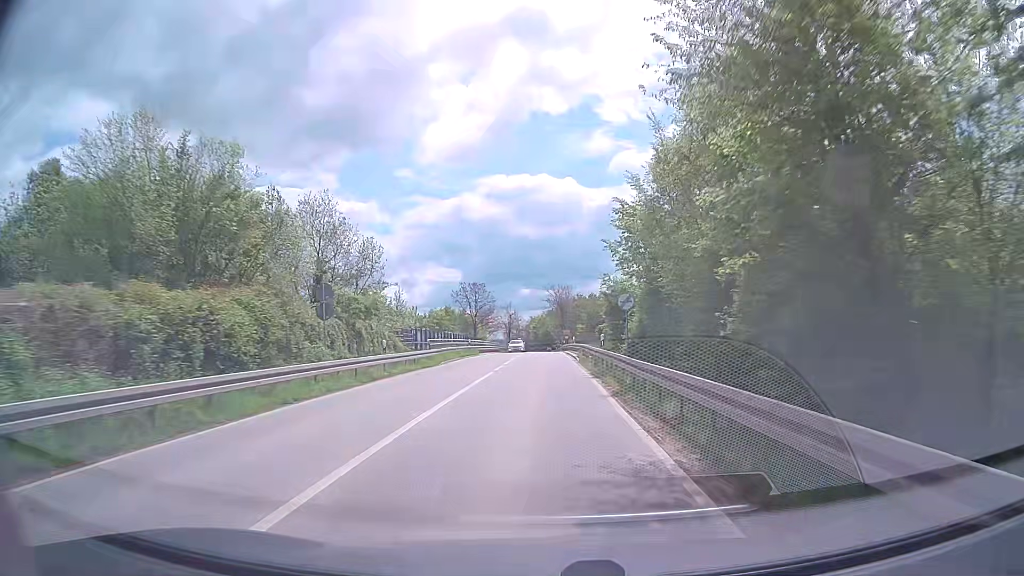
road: tertiary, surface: asphalt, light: Day
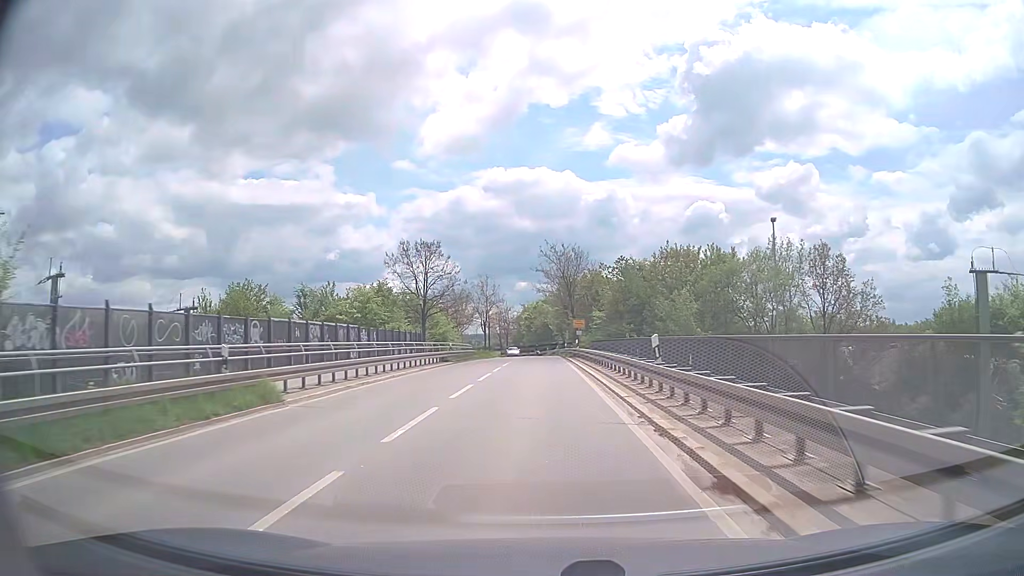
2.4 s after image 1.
(+0.2, +40.9) m; 0°
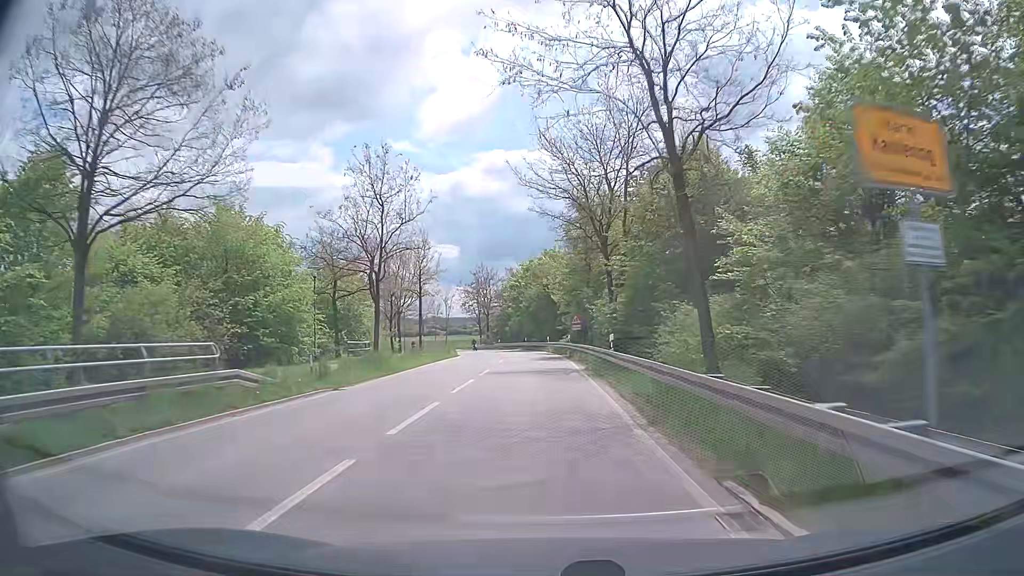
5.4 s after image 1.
(-0.1, +47.0) m; 0°
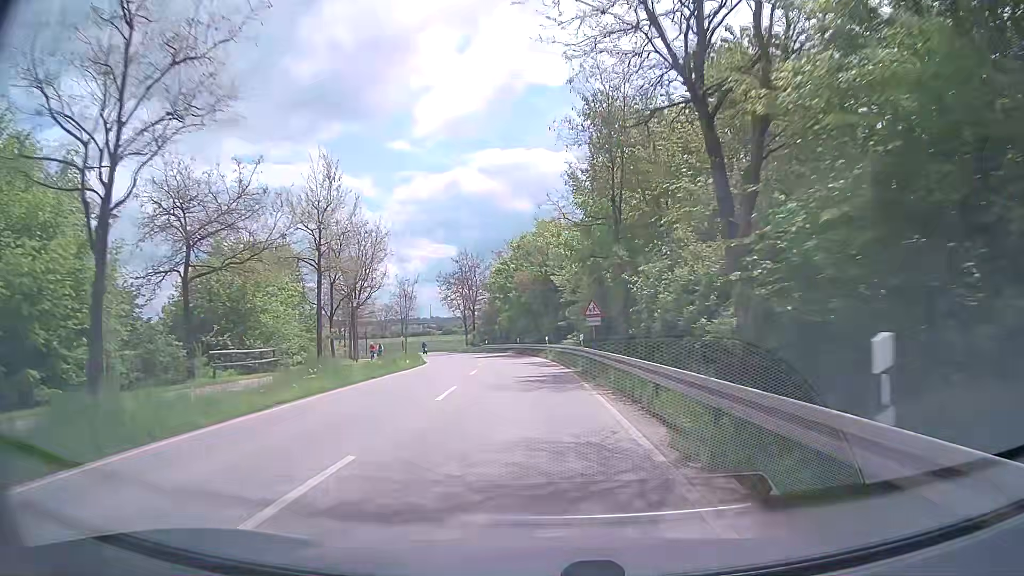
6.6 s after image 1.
(+0.1, +17.6) m; 0°
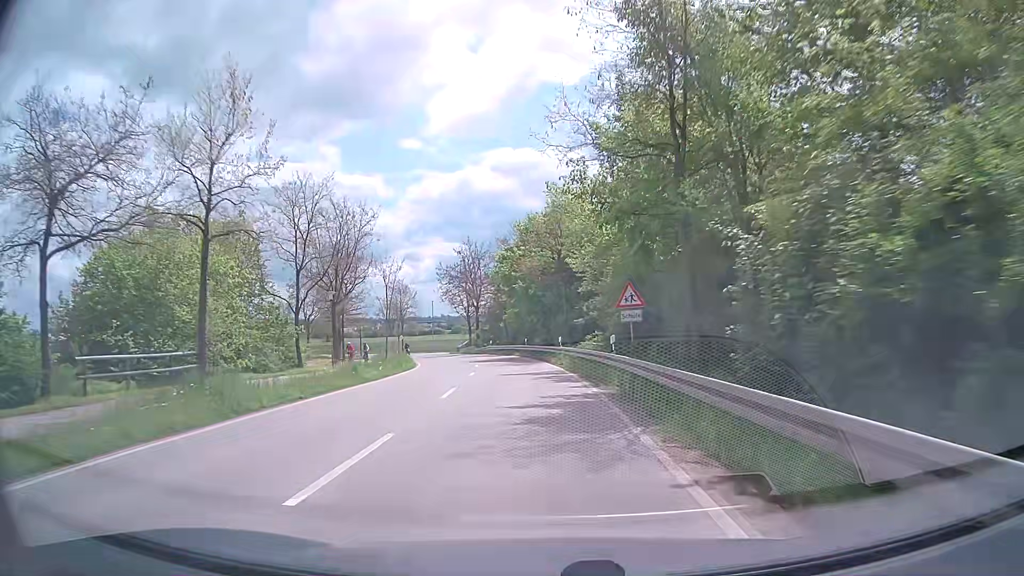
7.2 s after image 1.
(-0.1, +8.7) m; -1°
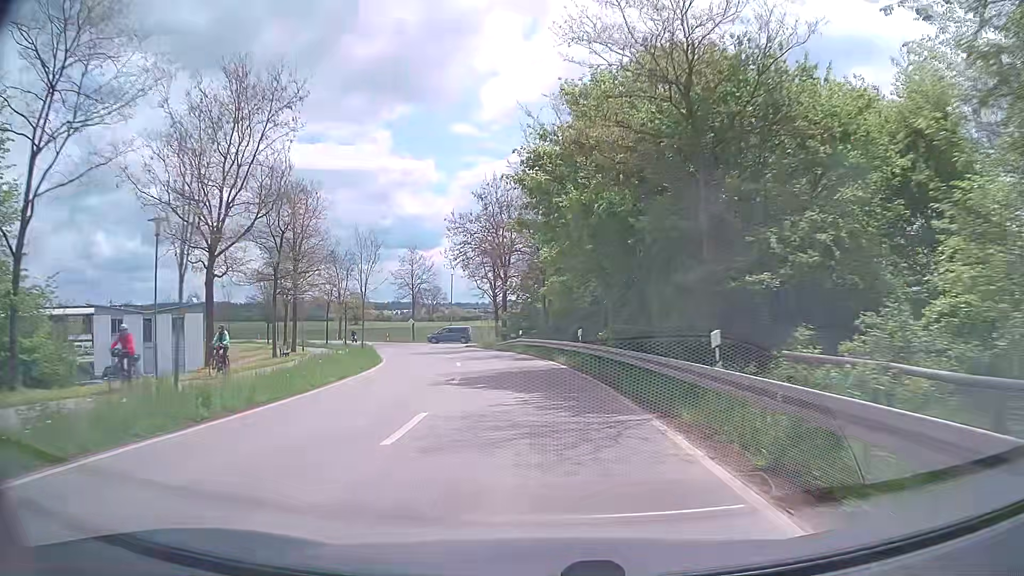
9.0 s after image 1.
(-0.6, +25.5) m; -4°
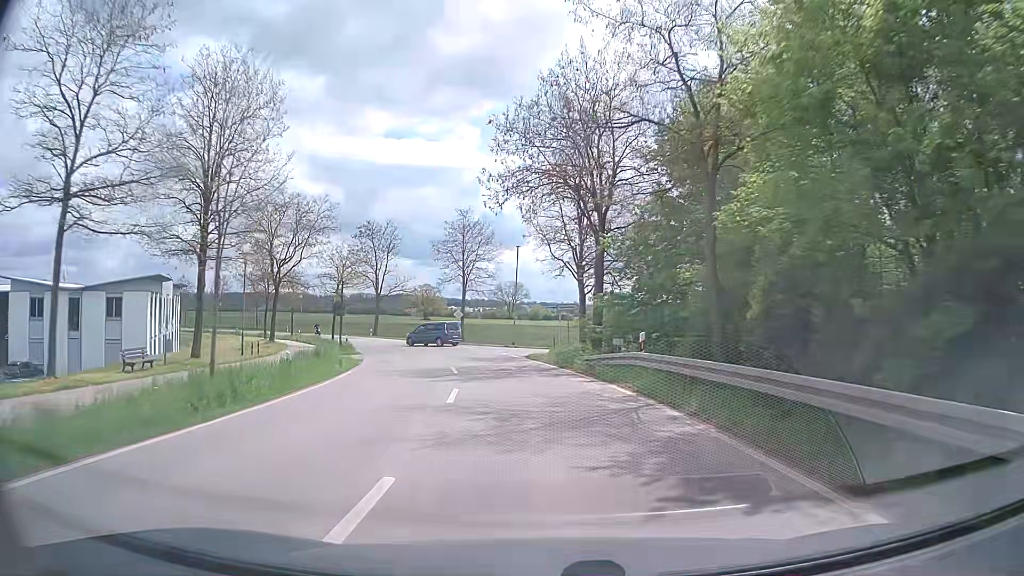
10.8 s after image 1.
(-1.5, +24.2) m; -7°
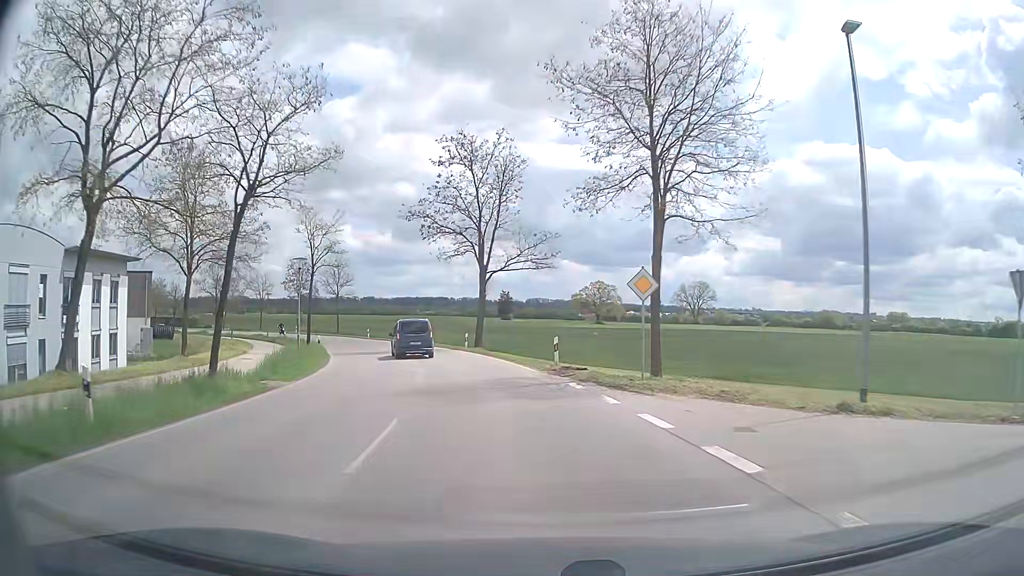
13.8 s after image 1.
(-4.5, +38.3) m; -15°
(0, +10) (-2, +20) (-4, +30) (-7, +39) (-10, +49) (-15, +58) (-20, +66) (-25, +74) (-32, +82) (-38, +90) m
